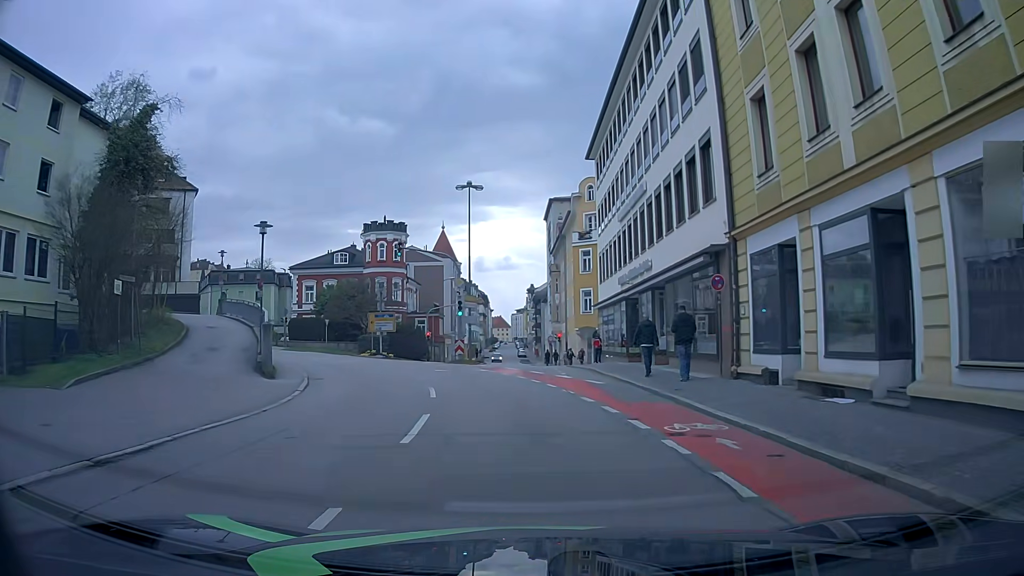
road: tertiary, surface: asphalt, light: Day
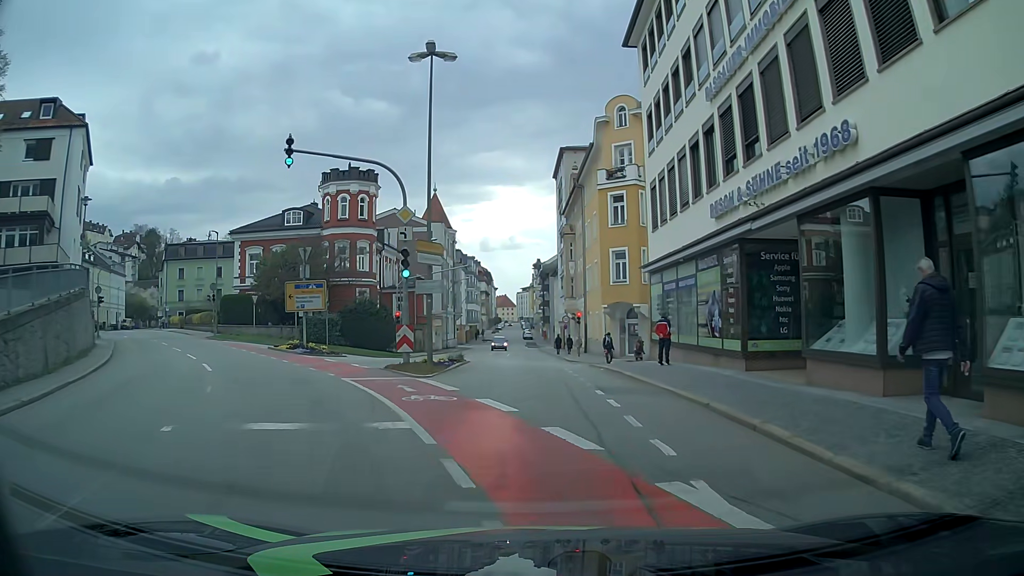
(-0.3, +17.4) m; -1°
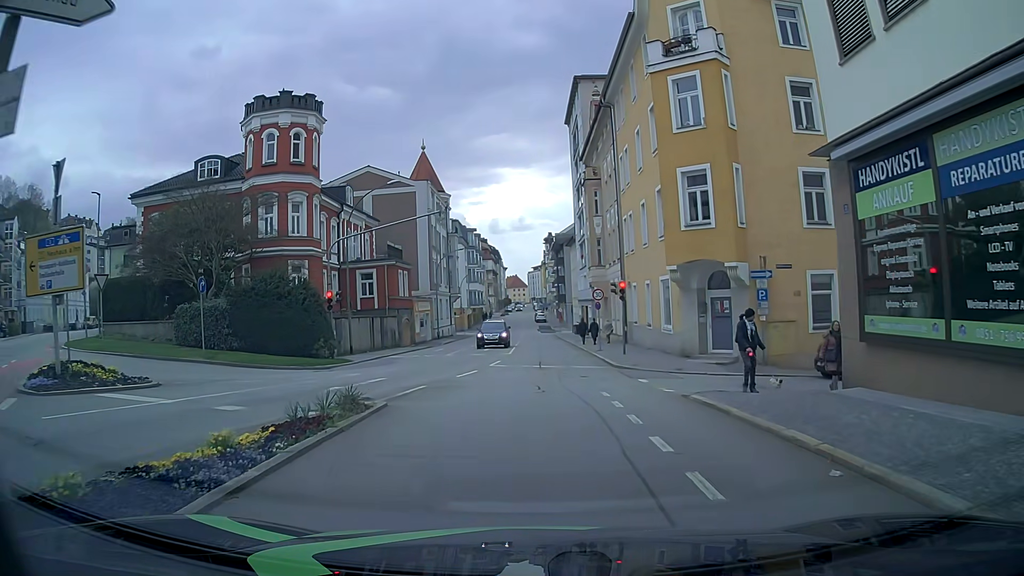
(0.0, +17.6) m; -1°
